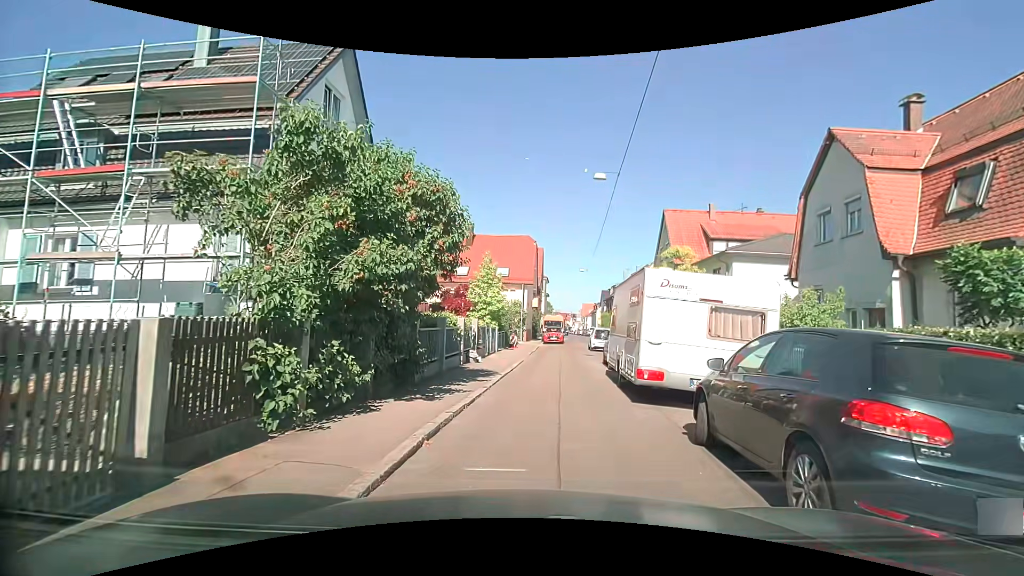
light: Day
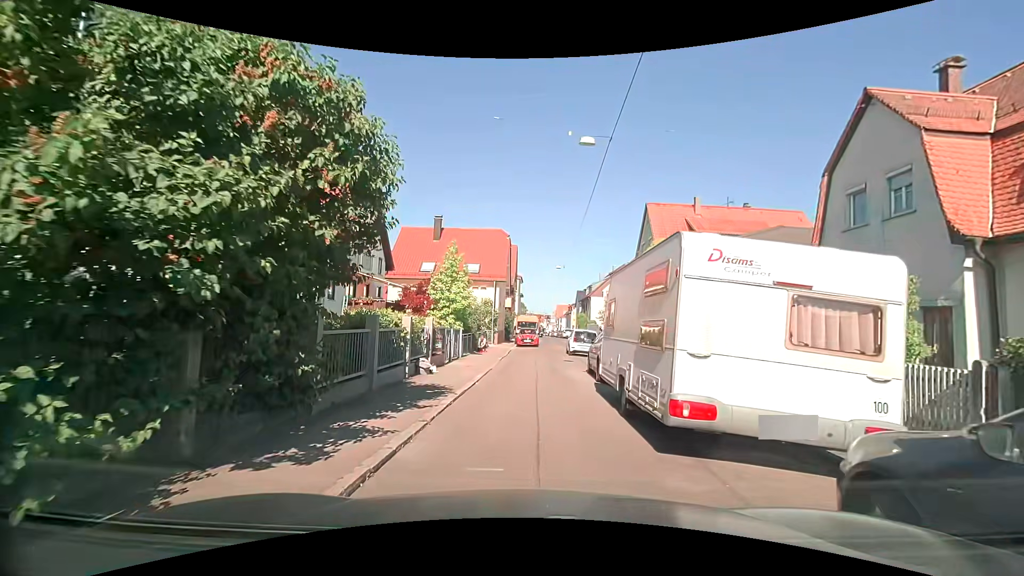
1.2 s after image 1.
(+0.1, +3.7) m; +4°
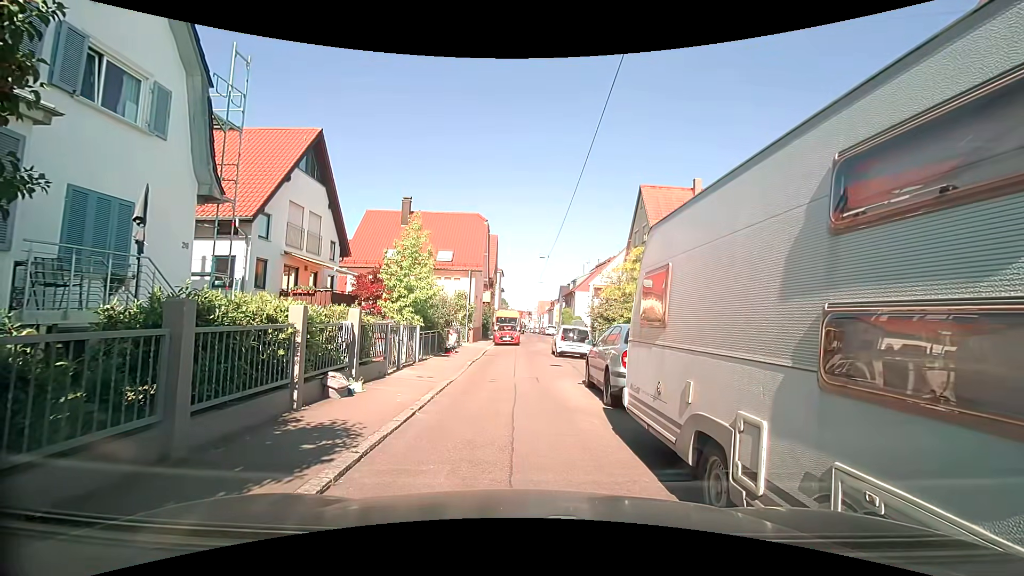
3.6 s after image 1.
(0.0, +4.1) m; +1°
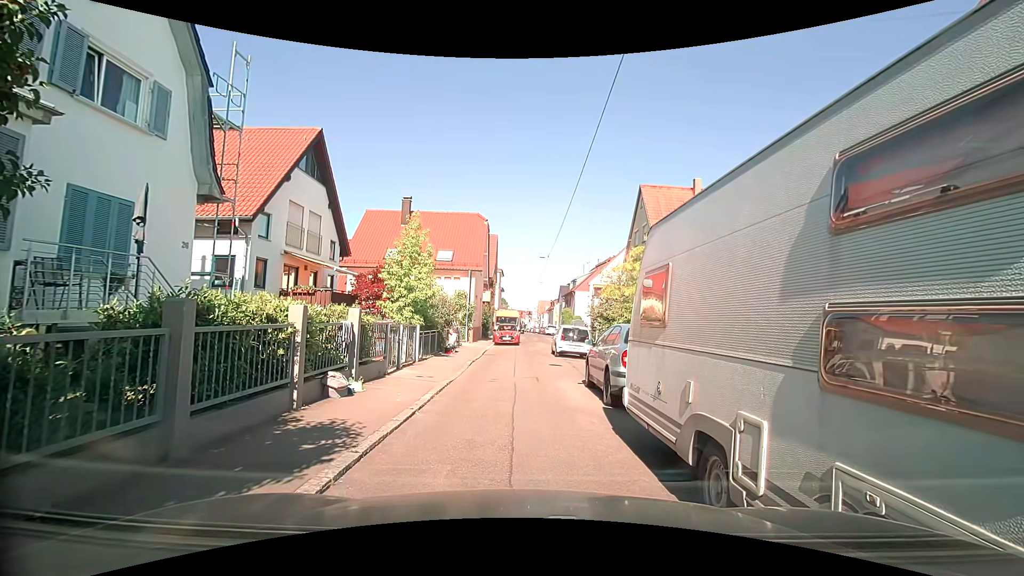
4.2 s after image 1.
(0.0, 0.0) m; 0°
